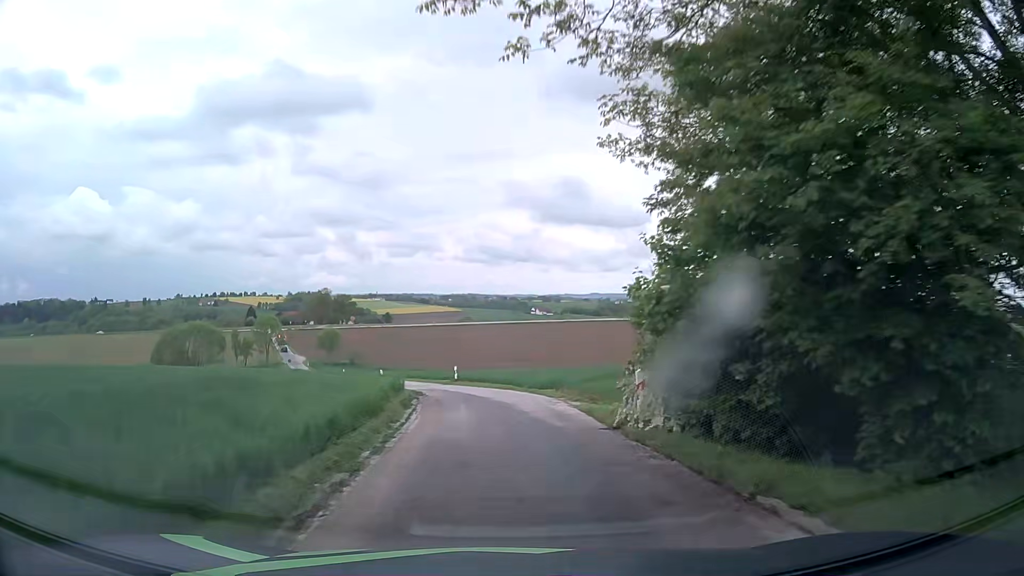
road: unclassified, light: Day
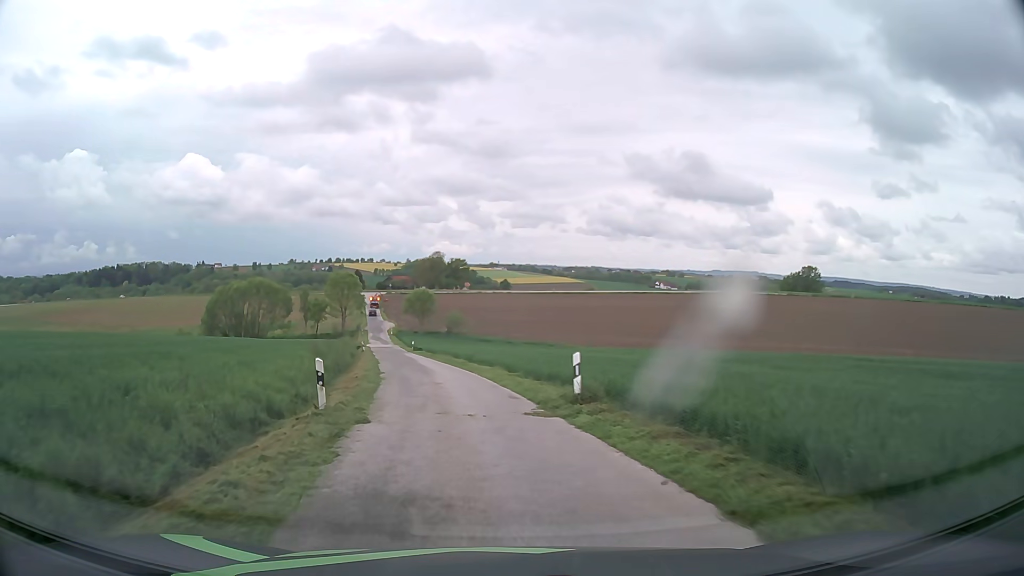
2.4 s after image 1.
(-1.8, +28.4) m; -10°
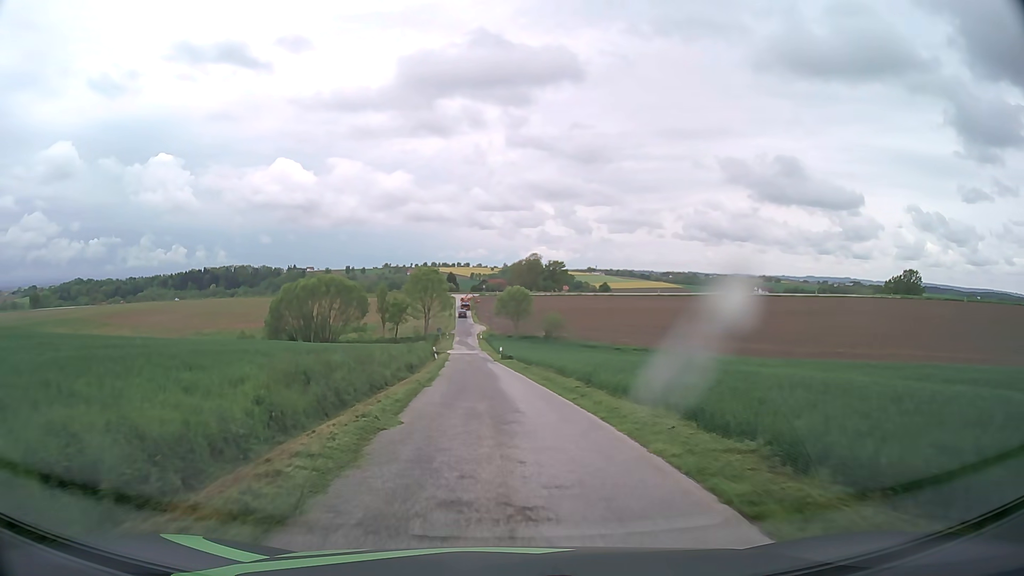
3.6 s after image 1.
(-1.1, +14.7) m; -8°
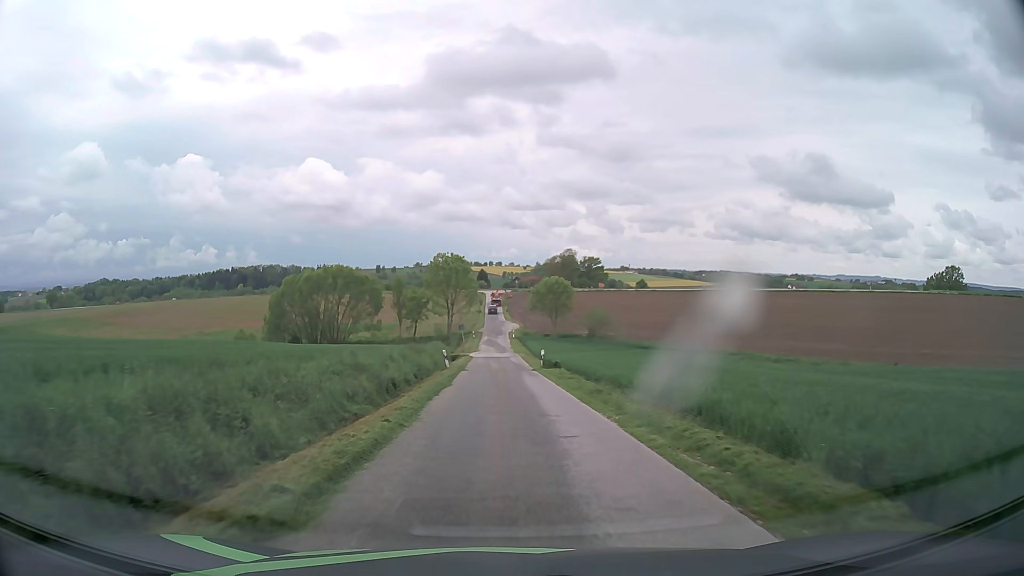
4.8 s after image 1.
(-0.5, +15.1) m; -3°
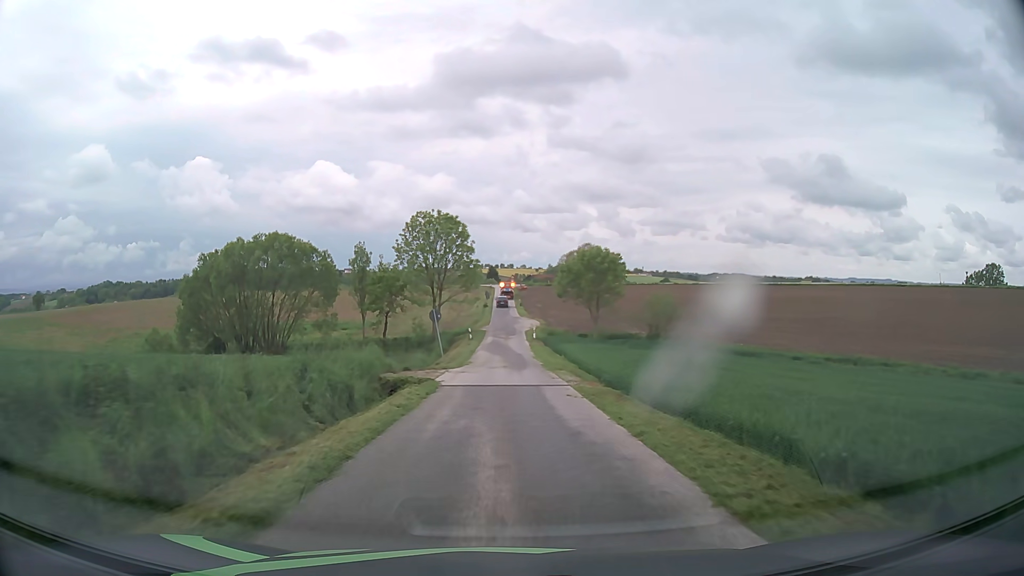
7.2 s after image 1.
(-0.3, +31.2) m; -1°
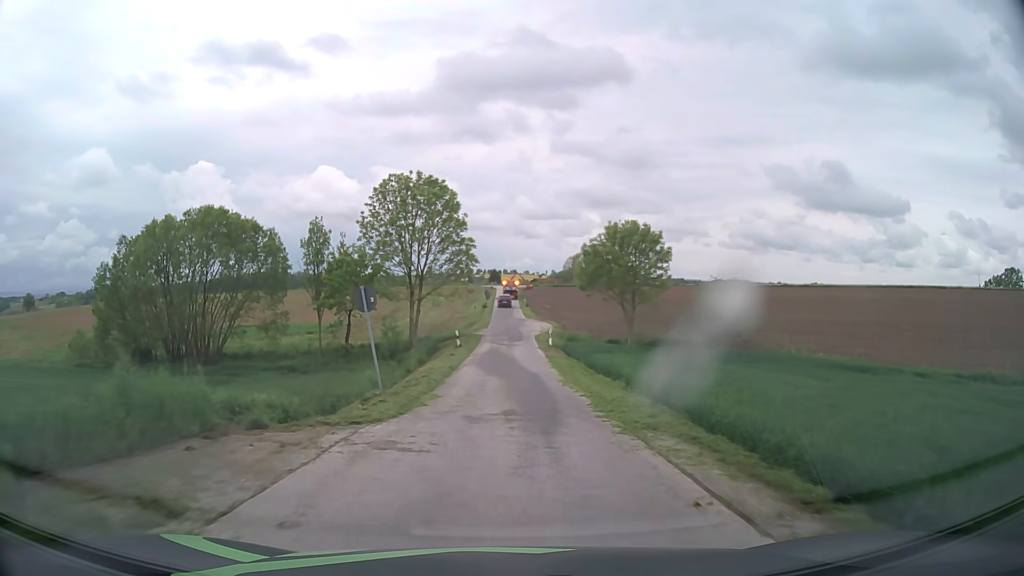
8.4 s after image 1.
(0.0, +15.9) m; 0°
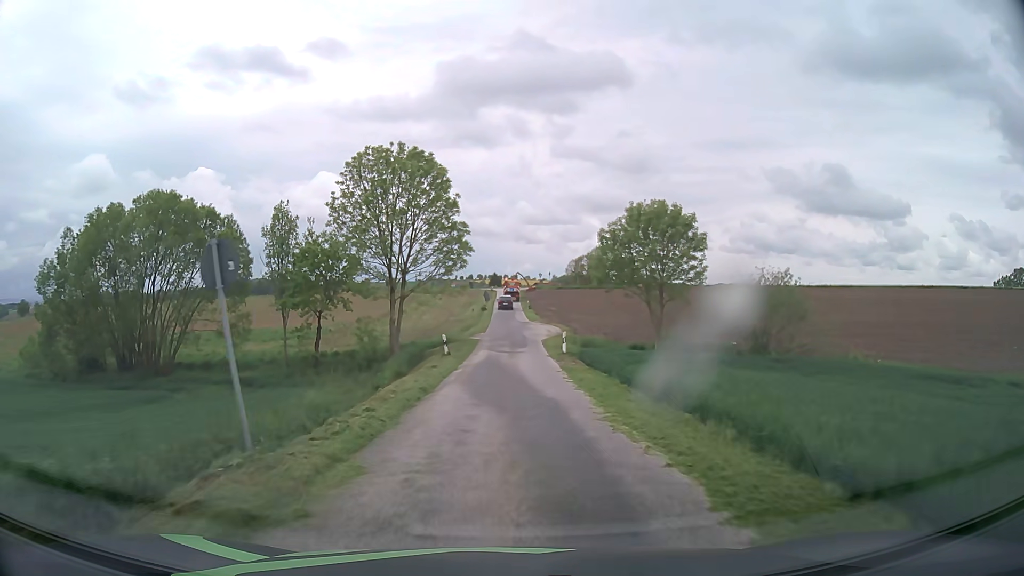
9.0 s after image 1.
(0.0, +7.9) m; 0°
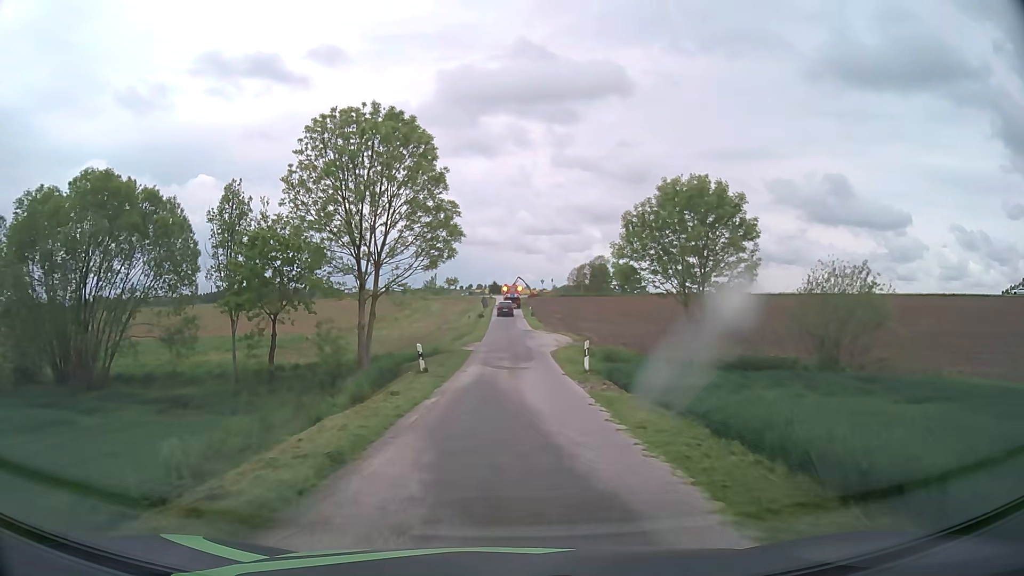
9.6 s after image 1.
(0.0, +7.8) m; 0°
